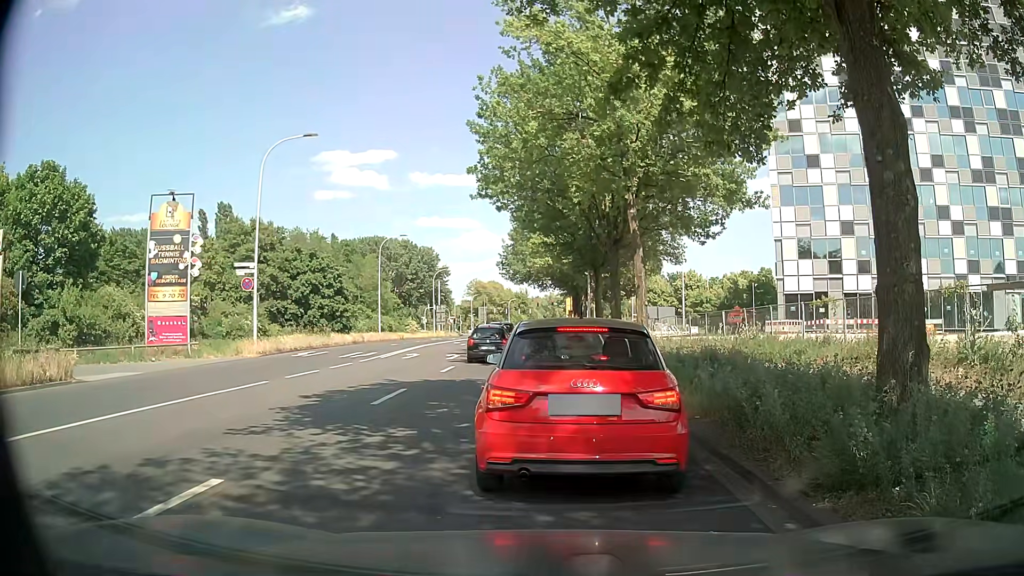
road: secondary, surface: asphalt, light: Day
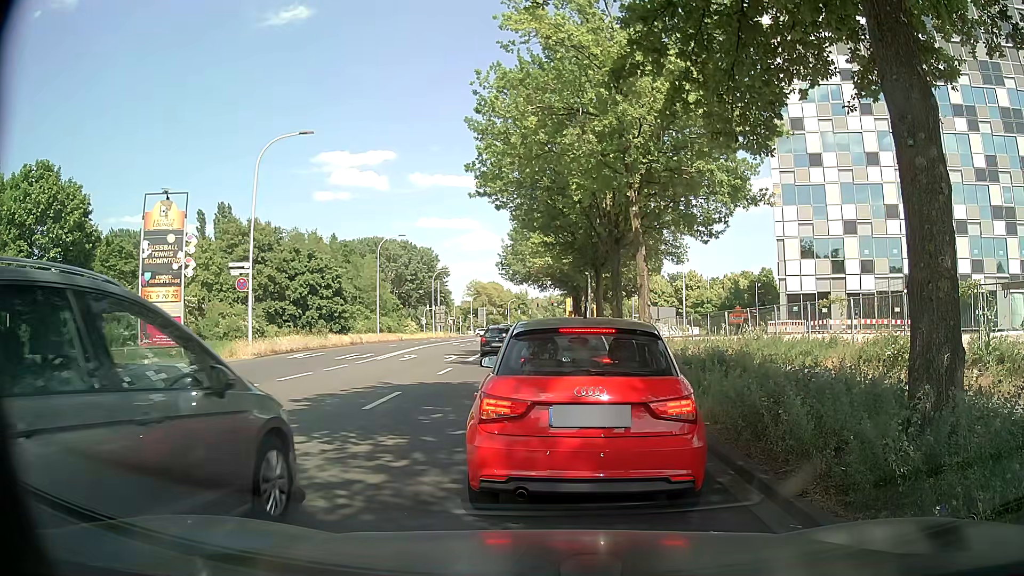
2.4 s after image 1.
(0.0, +0.6) m; 0°
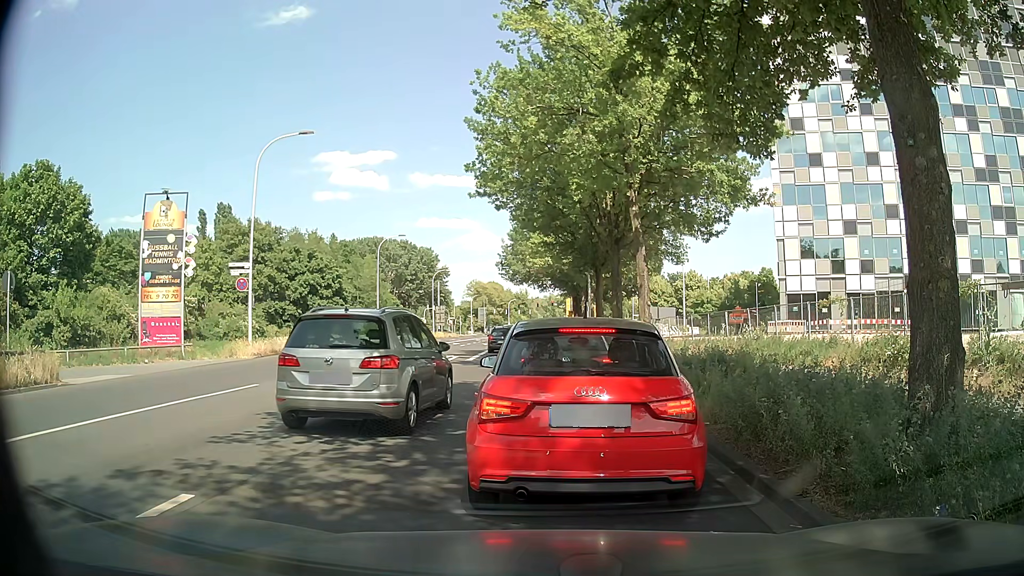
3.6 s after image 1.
(0.0, 0.0) m; 0°
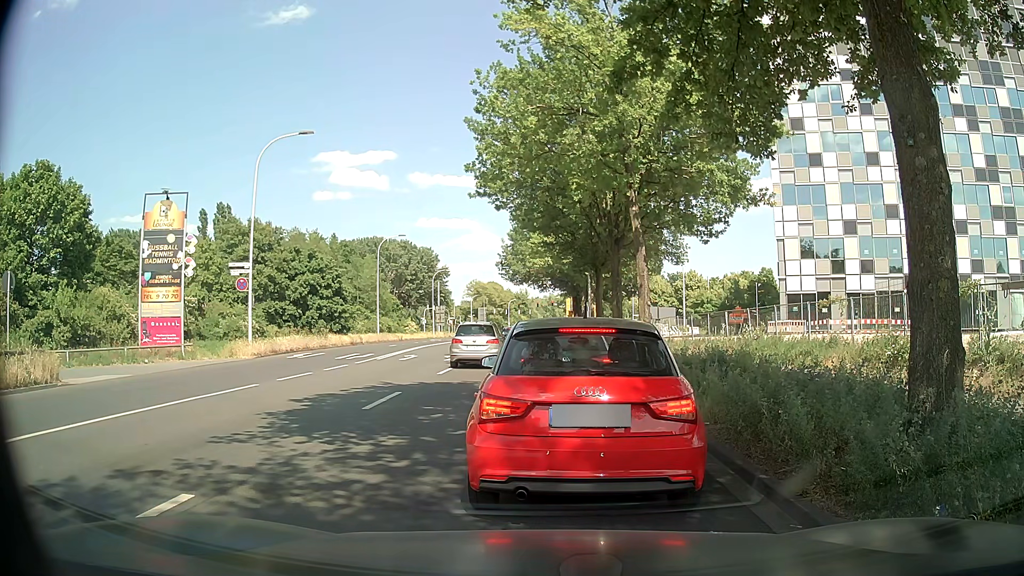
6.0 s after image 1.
(0.0, 0.0) m; 0°
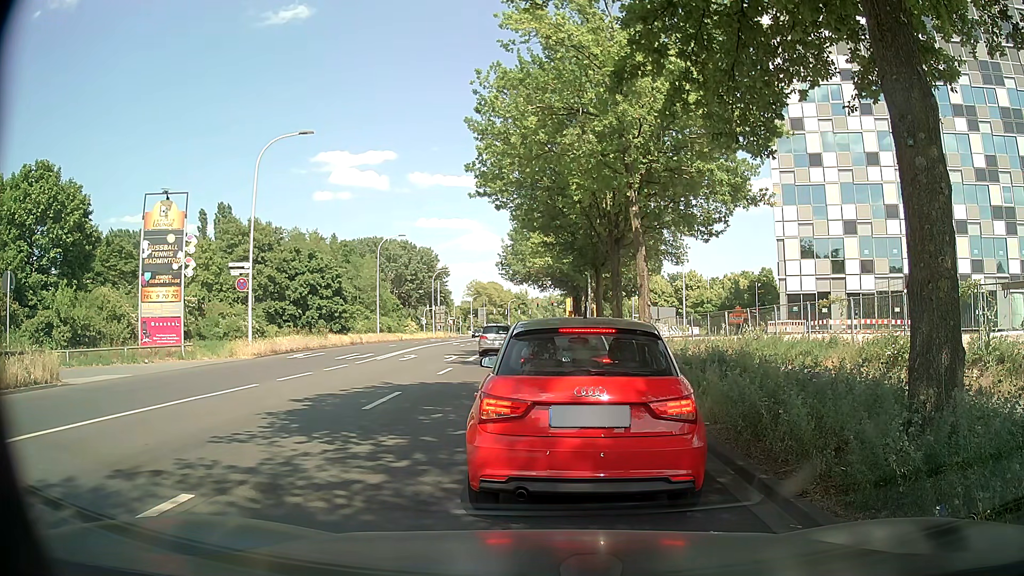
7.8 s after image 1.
(0.0, 0.0) m; 0°
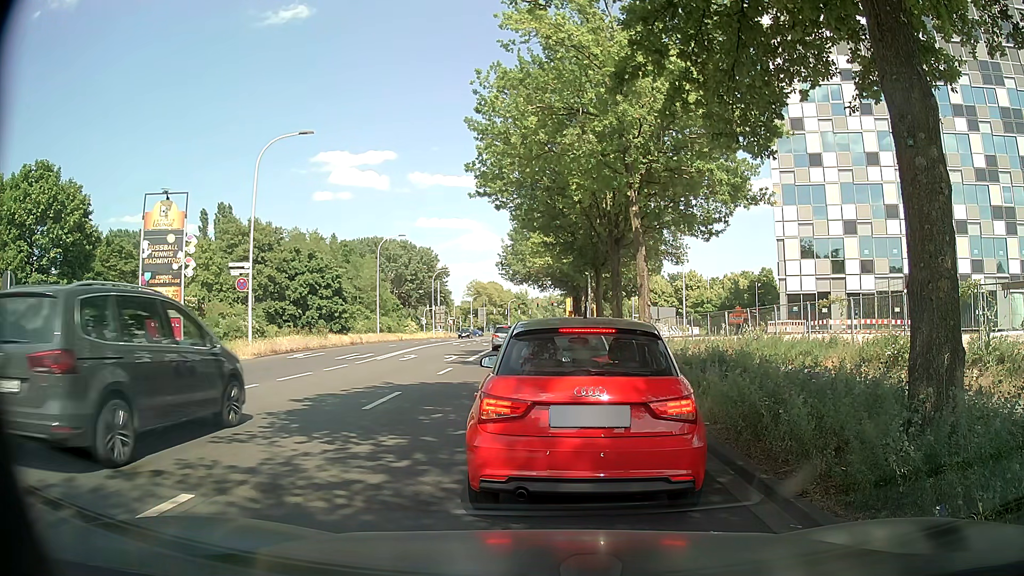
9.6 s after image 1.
(0.0, 0.0) m; 0°
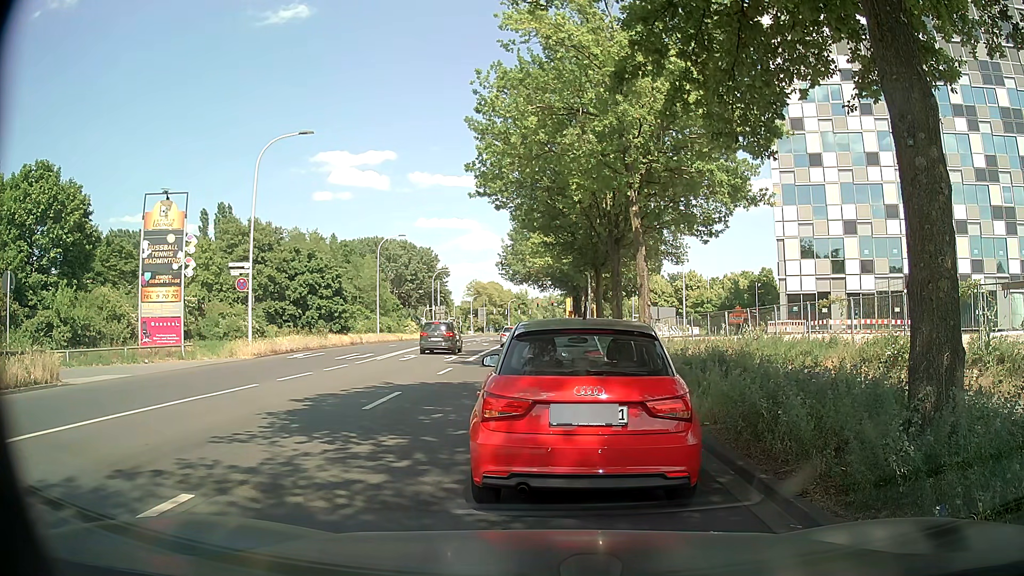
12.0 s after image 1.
(0.0, 0.0) m; 0°
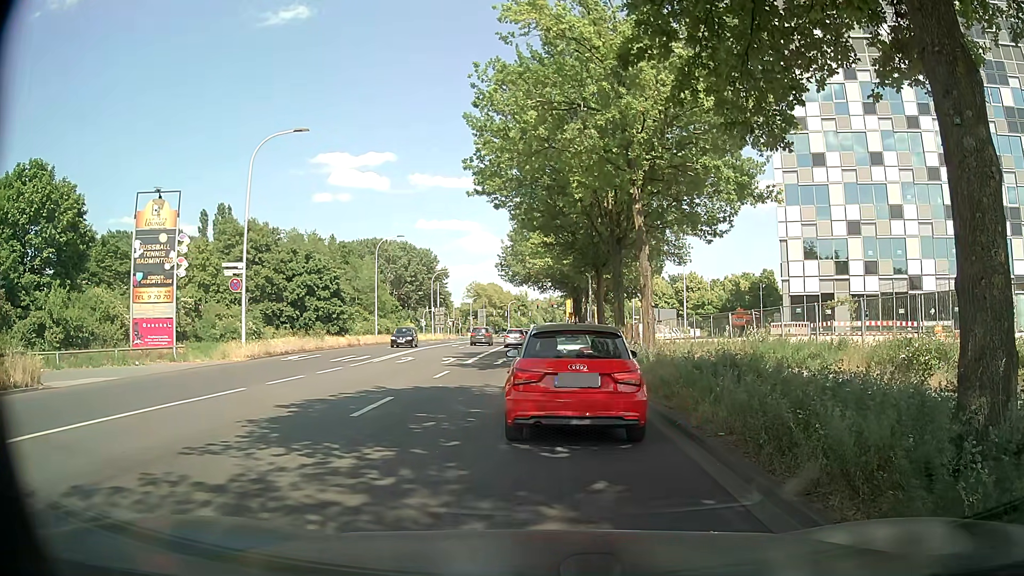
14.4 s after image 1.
(0.0, +0.7) m; 0°
